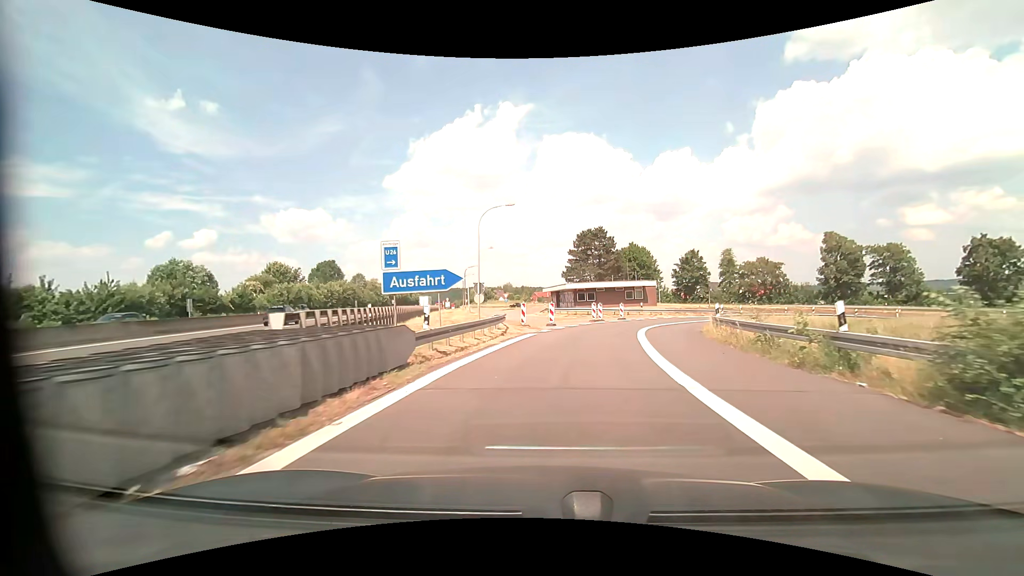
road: motorway_link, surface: asphalt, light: Day
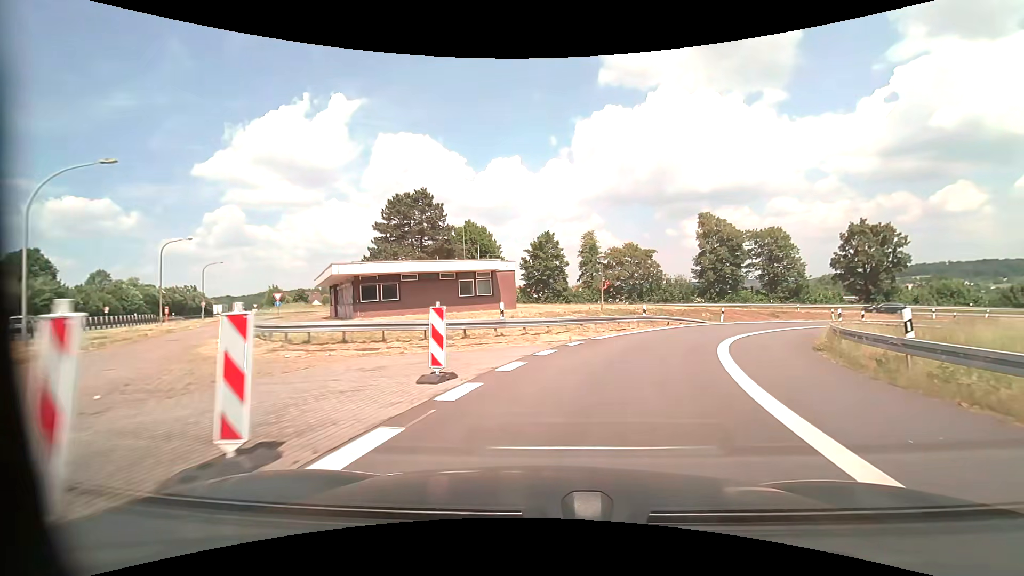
(+4.7, +32.6) m; +18°
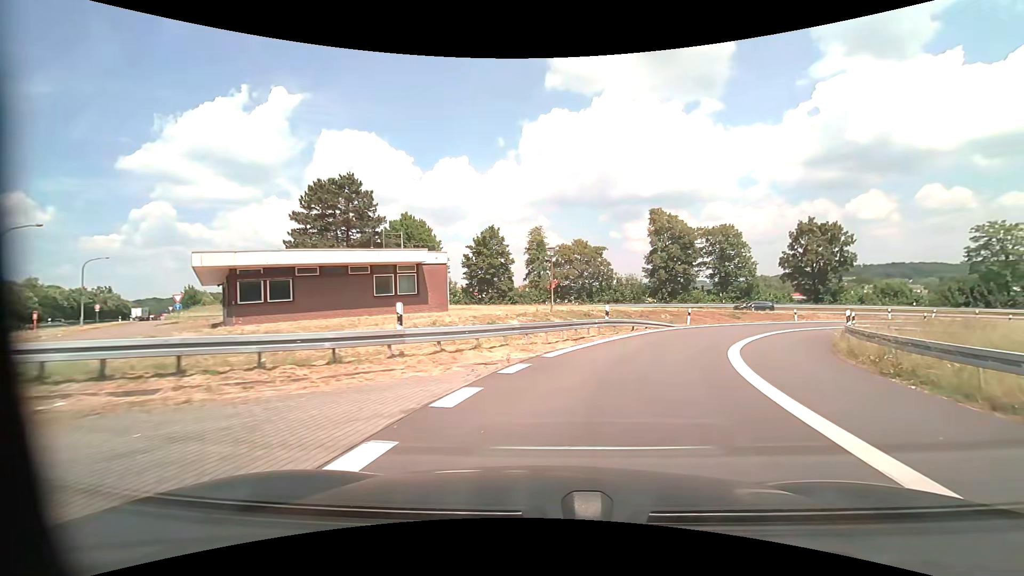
(+0.4, +6.4) m; +7°
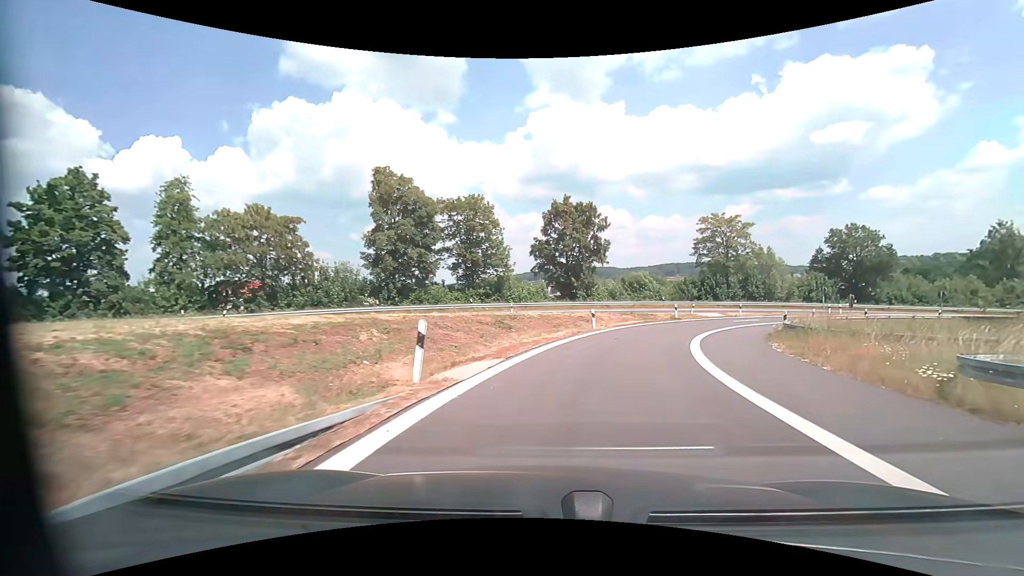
(+6.0, +24.1) m; +28°
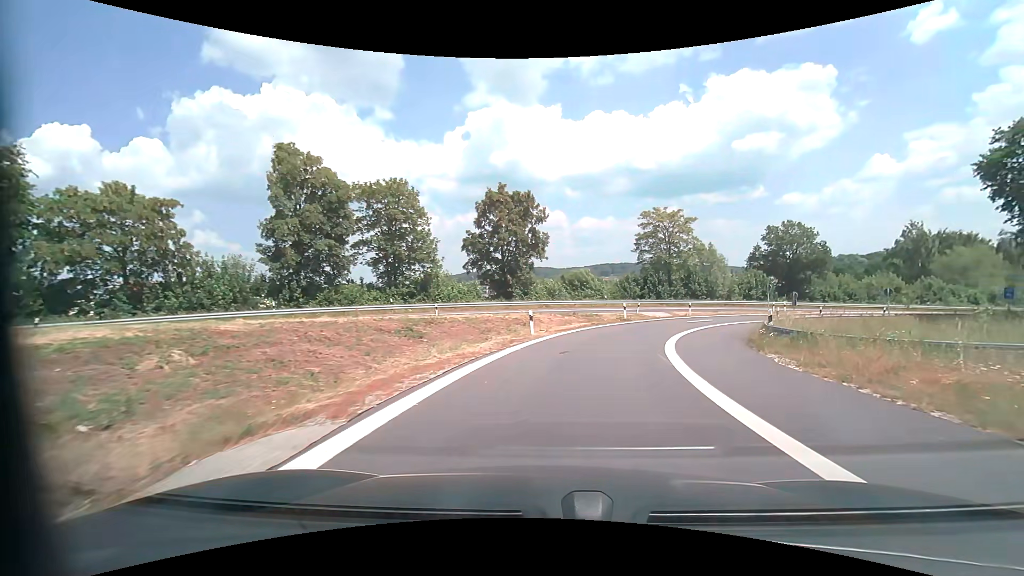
(+0.5, +6.1) m; +8°
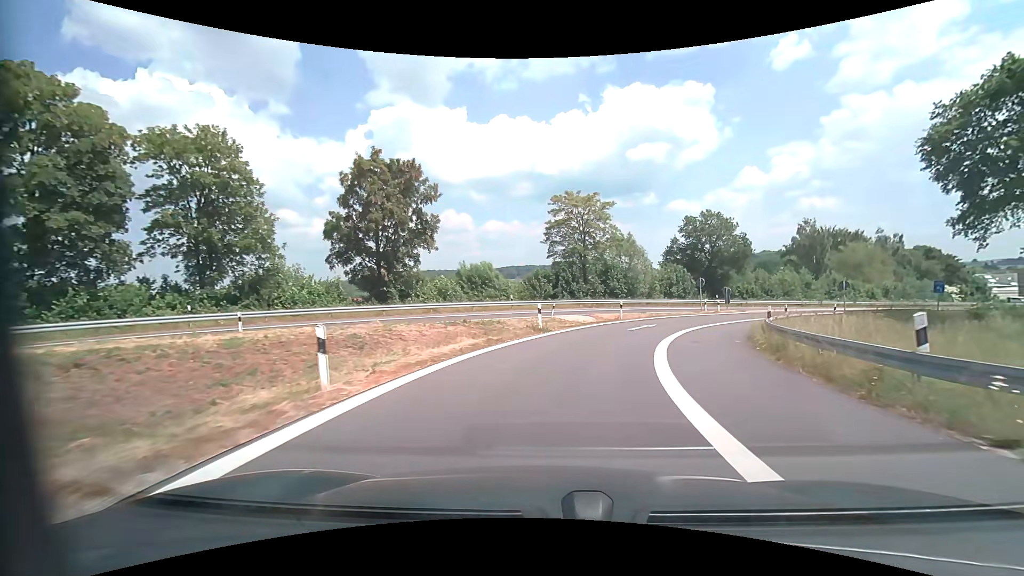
(+1.1, +12.4) m; +10°
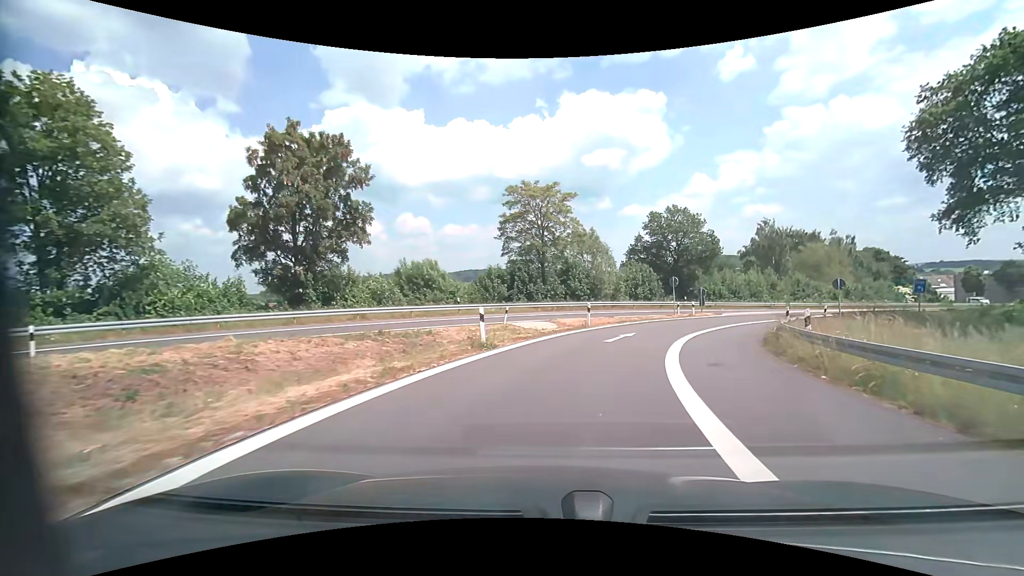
(+0.2, +6.5) m; +5°
